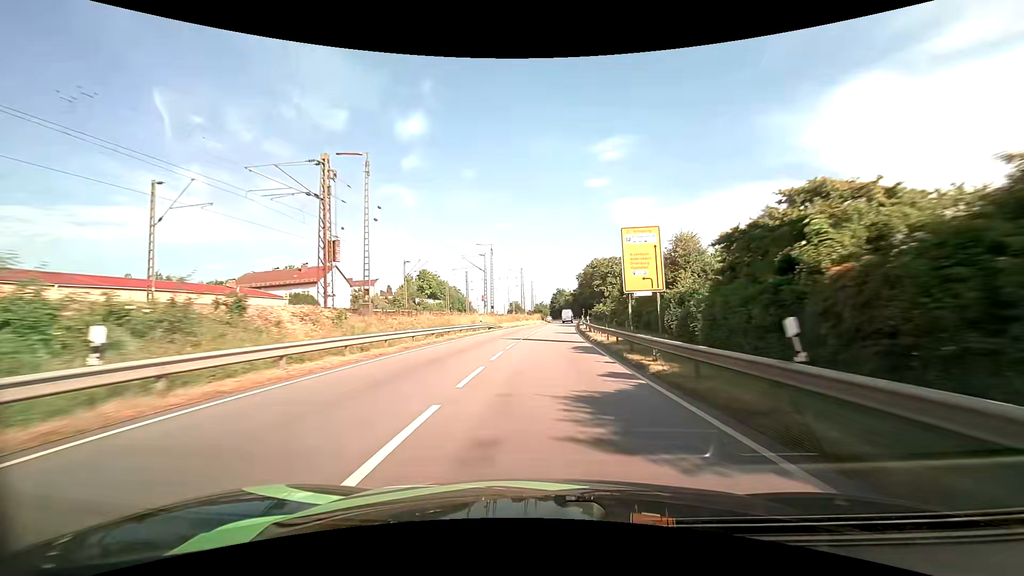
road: primary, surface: asphalt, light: Day
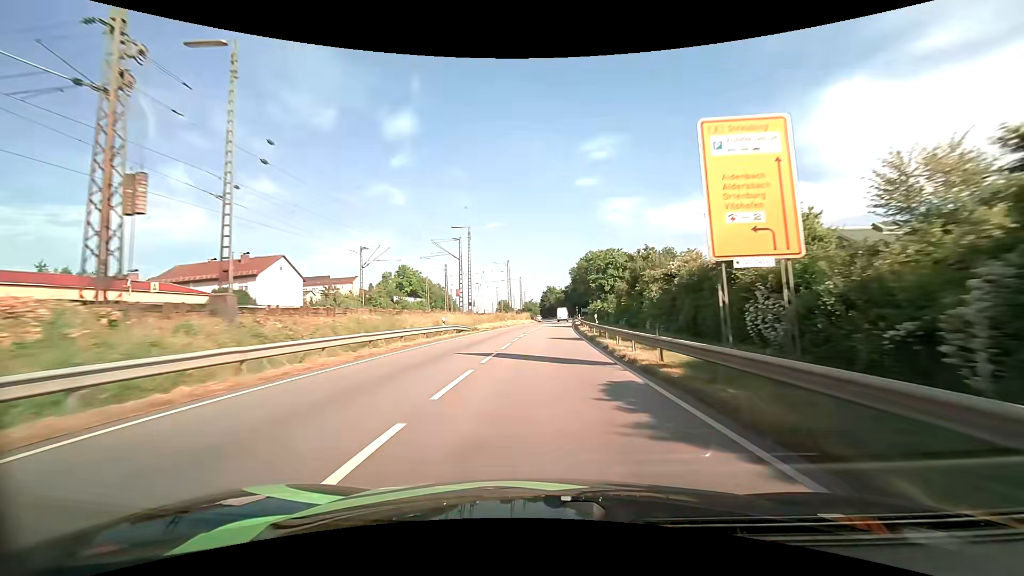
(+0.1, +13.4) m; +1°
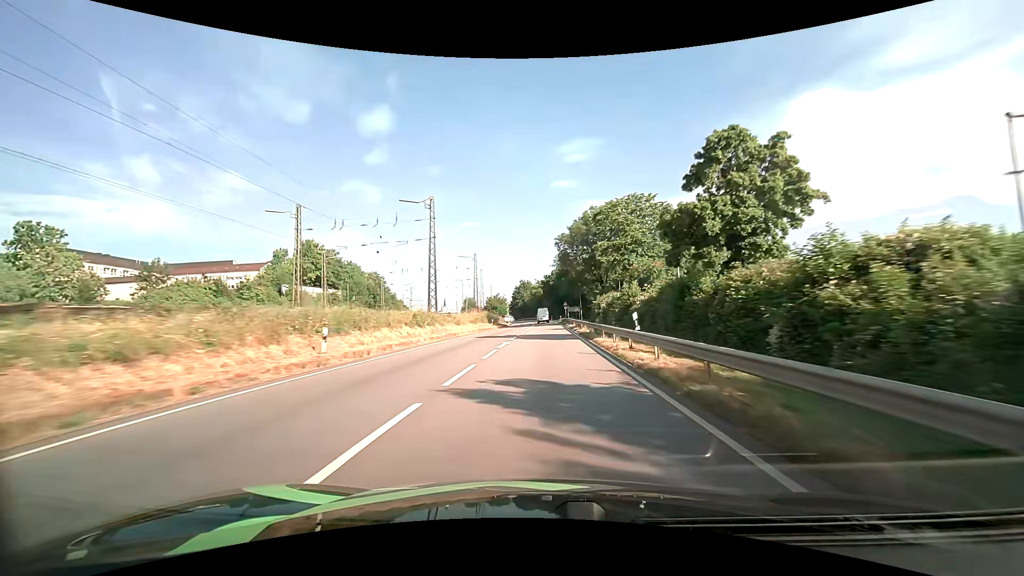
(+1.7, +52.4) m; +3°
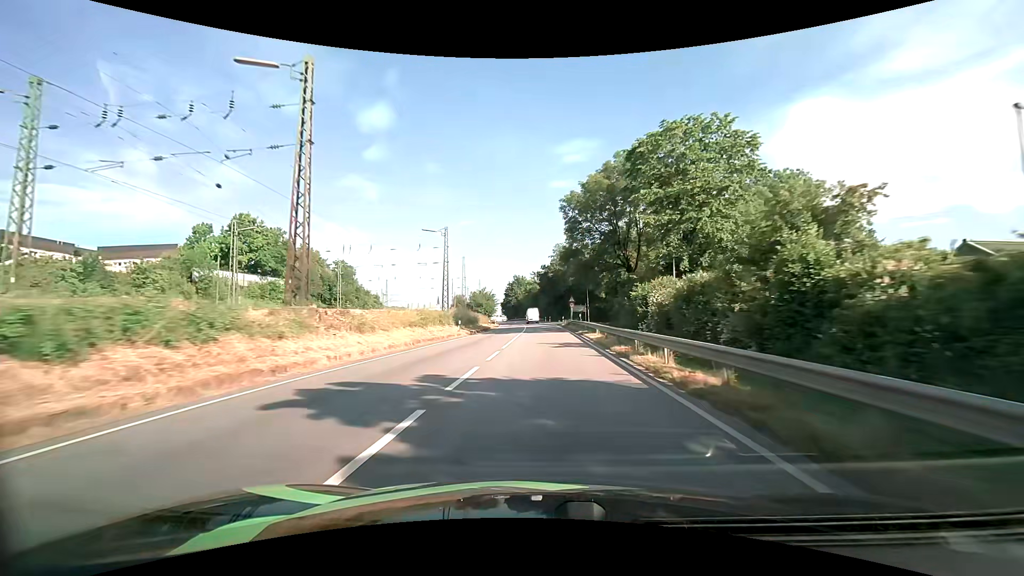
(+0.1, +24.4) m; +1°
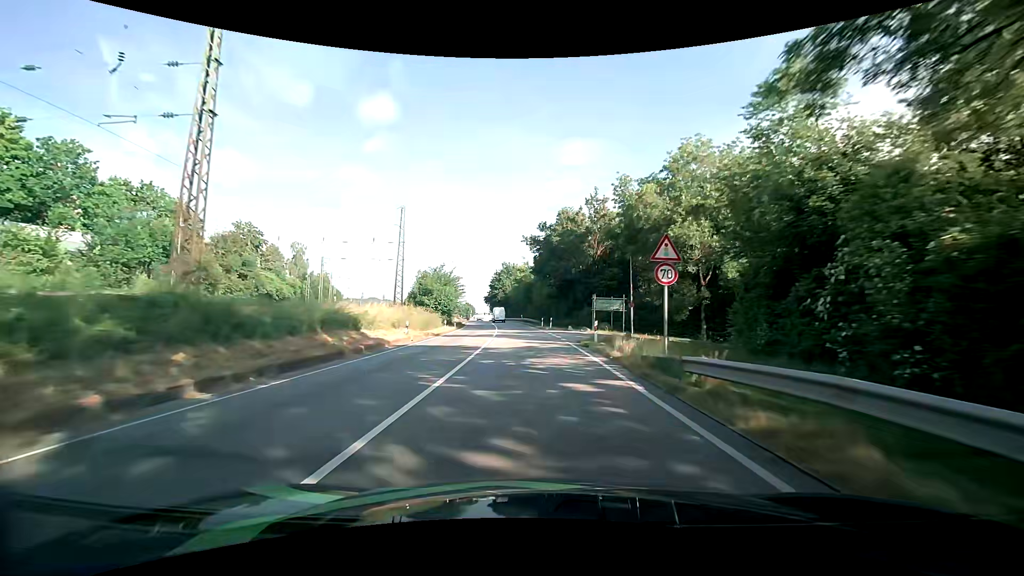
(+0.3, +43.8) m; 0°
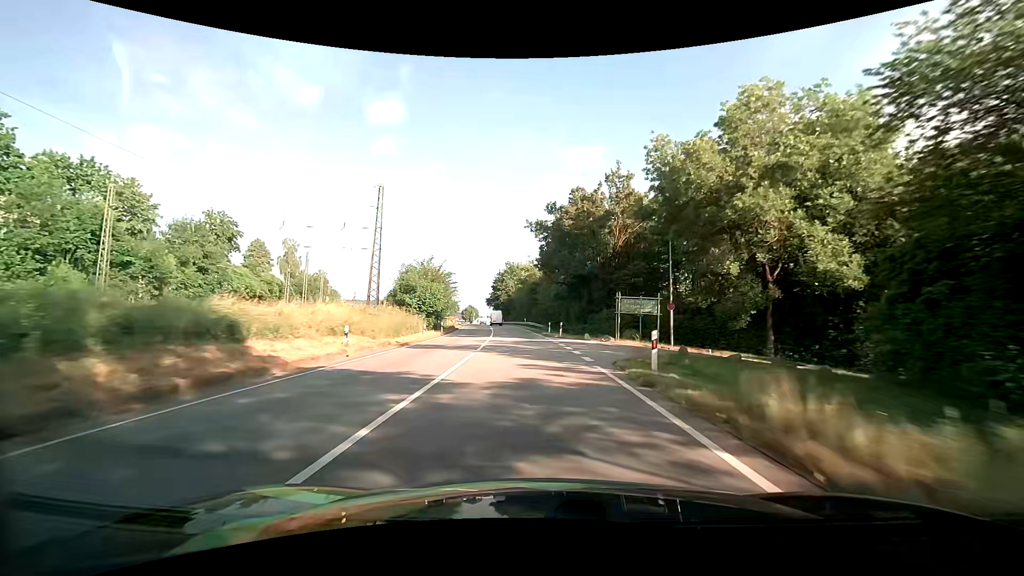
(0.0, +10.6) m; 0°
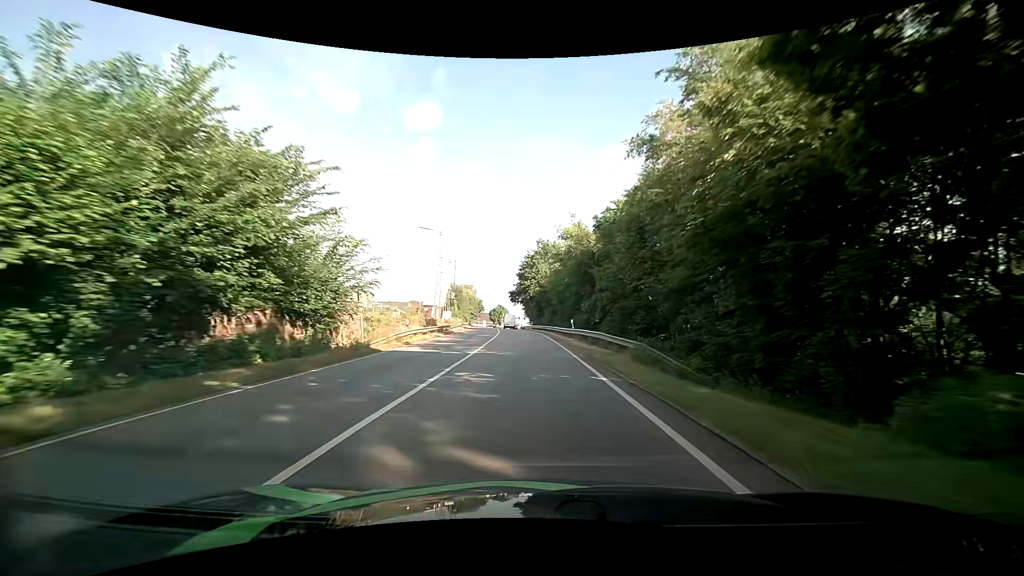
(-1.8, +43.0) m; -4°
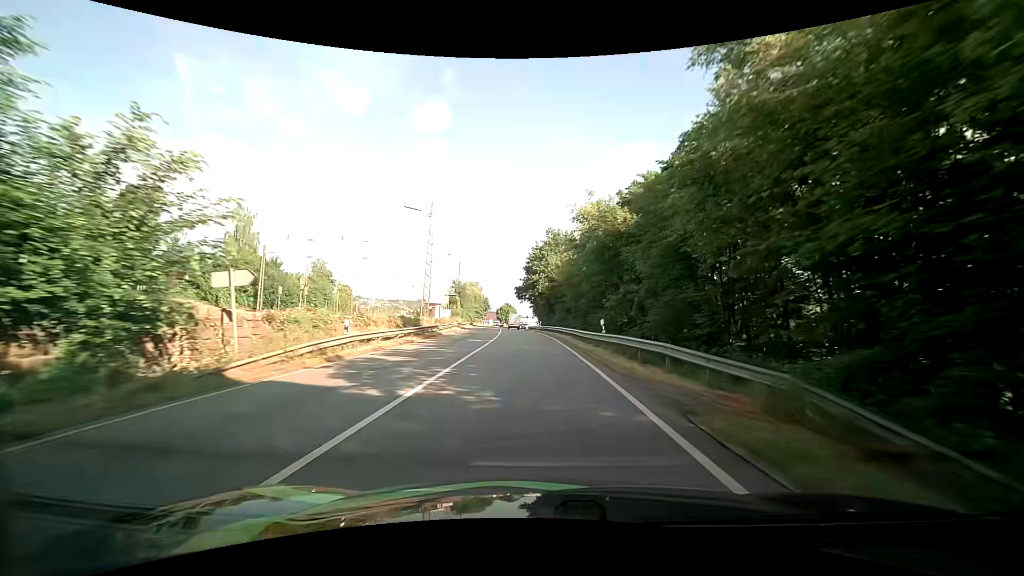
(-0.2, +11.1) m; -2°
(0, +10) (0, +20) (-1, +30) (-1, +40) (-2, +50) (-3, +60) (-3, +70) (-4, +80) (-5, +90) (-5, +100) m
